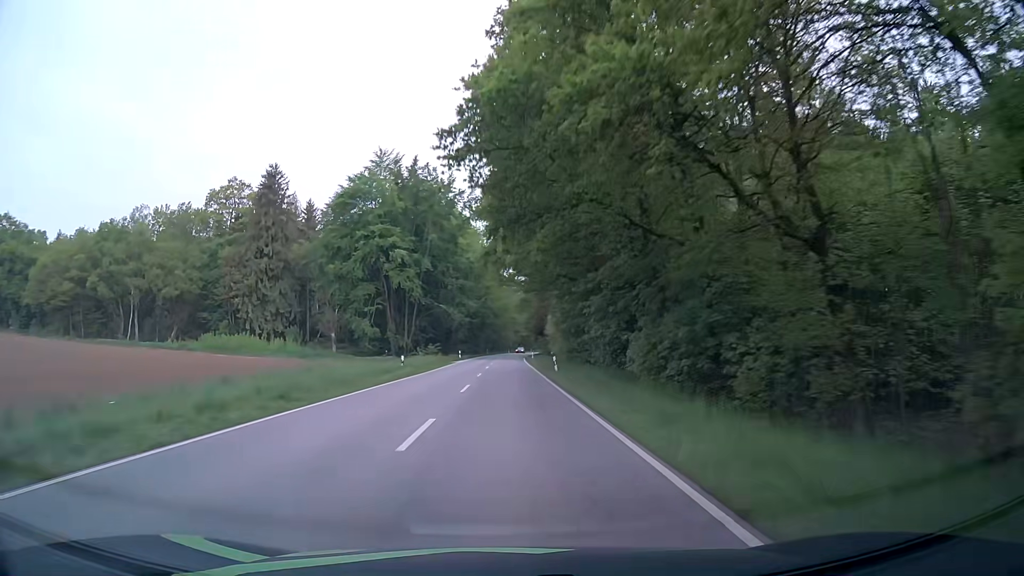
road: secondary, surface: asphalt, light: Day
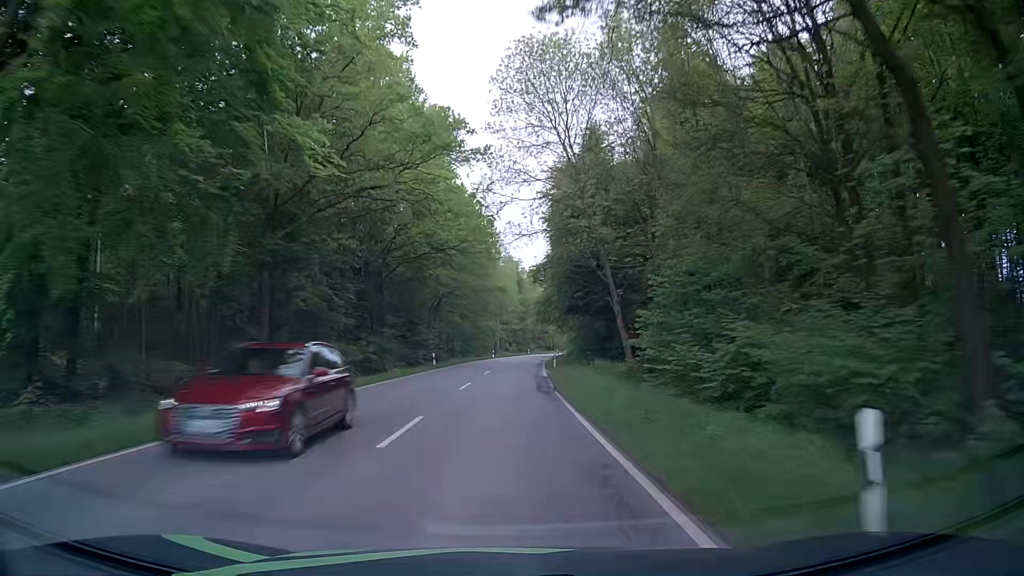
(+0.5, +72.3) m; +1°
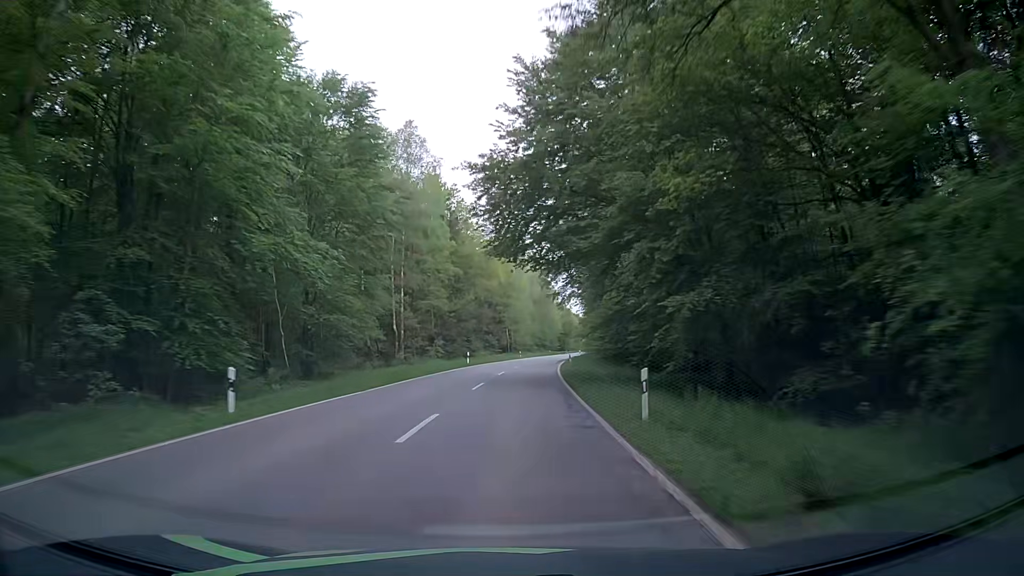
(+2.5, +71.6) m; +4°
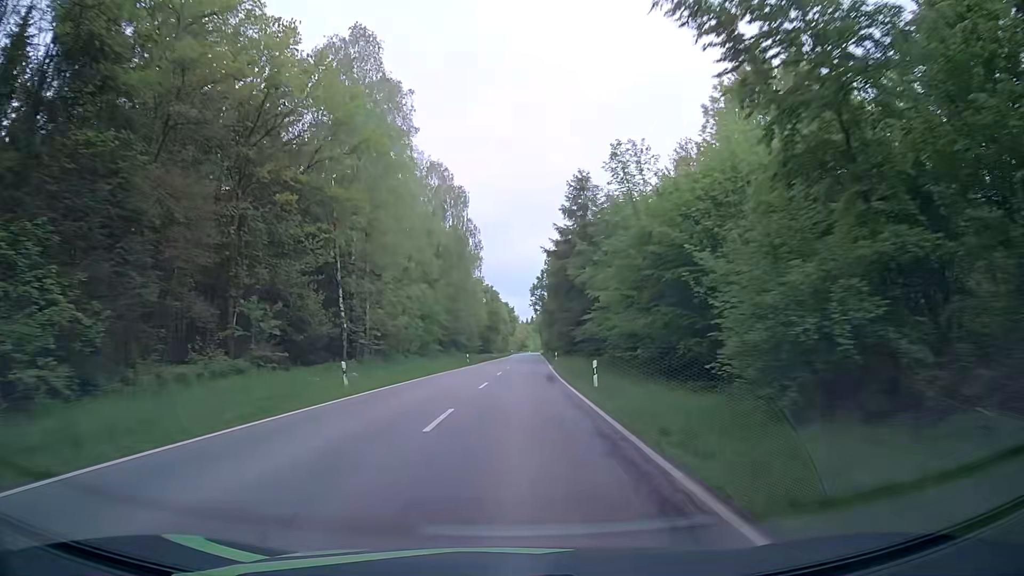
(+4.8, +70.8) m; +8°
(0, +10) (0, +20) (0, +30) (+1, +40) (+1, +50) (+2, +60) (+2, +70) (+2, +80) (+3, +90) (+3, +100) m
